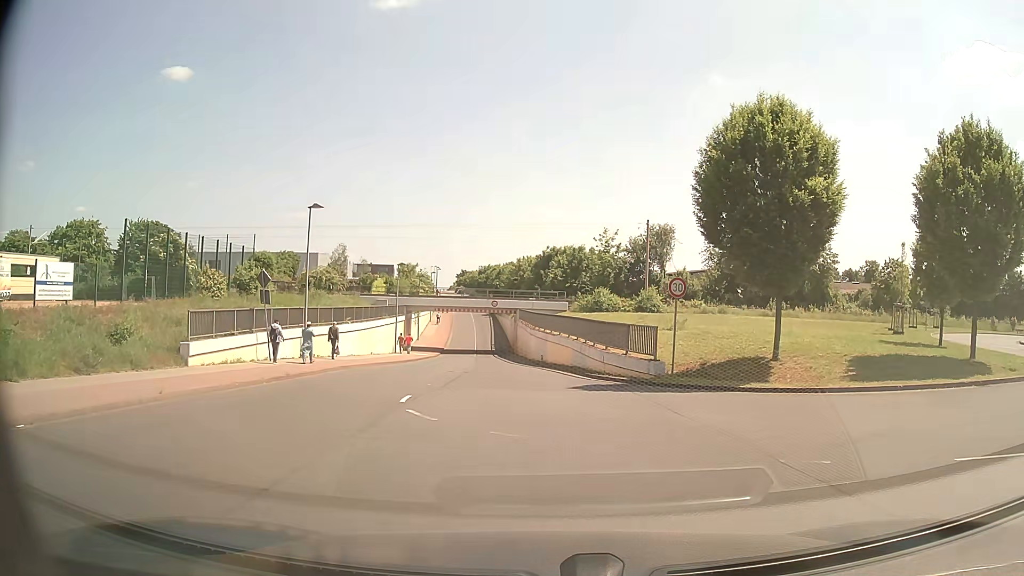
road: unclassified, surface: asphalt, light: Day
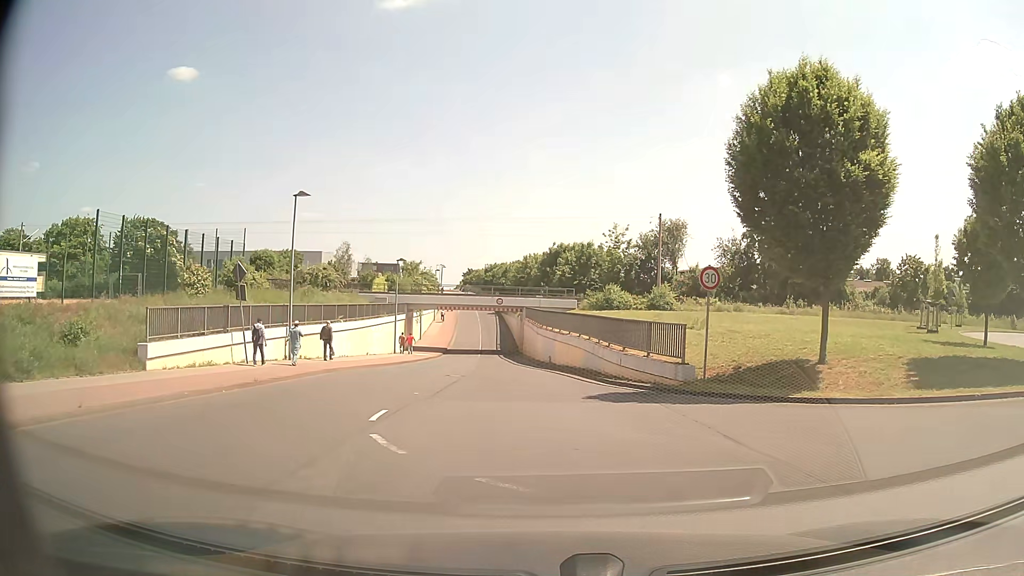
(0.0, +3.2) m; +1°
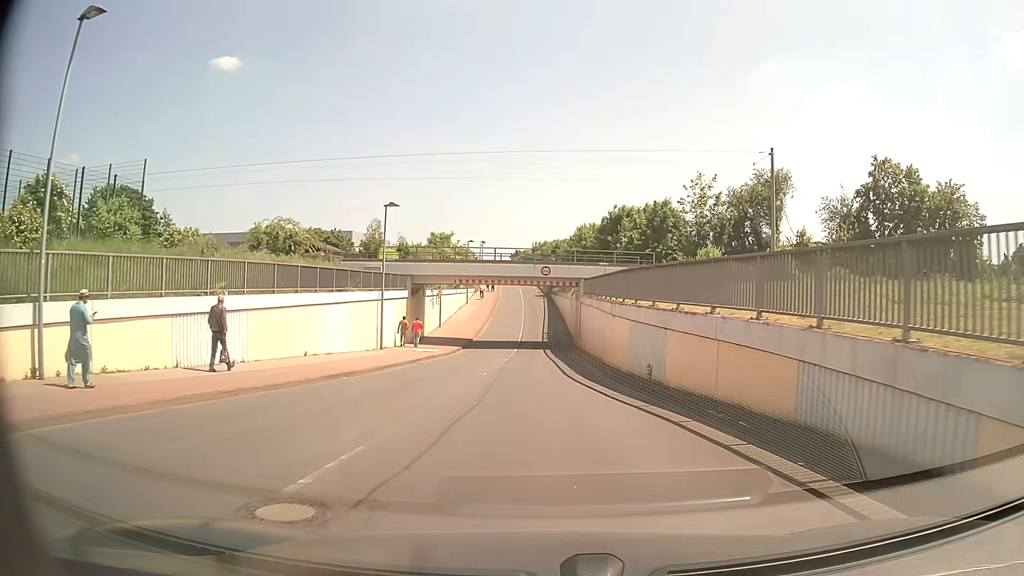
(-1.1, +19.7) m; -5°
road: tertiary
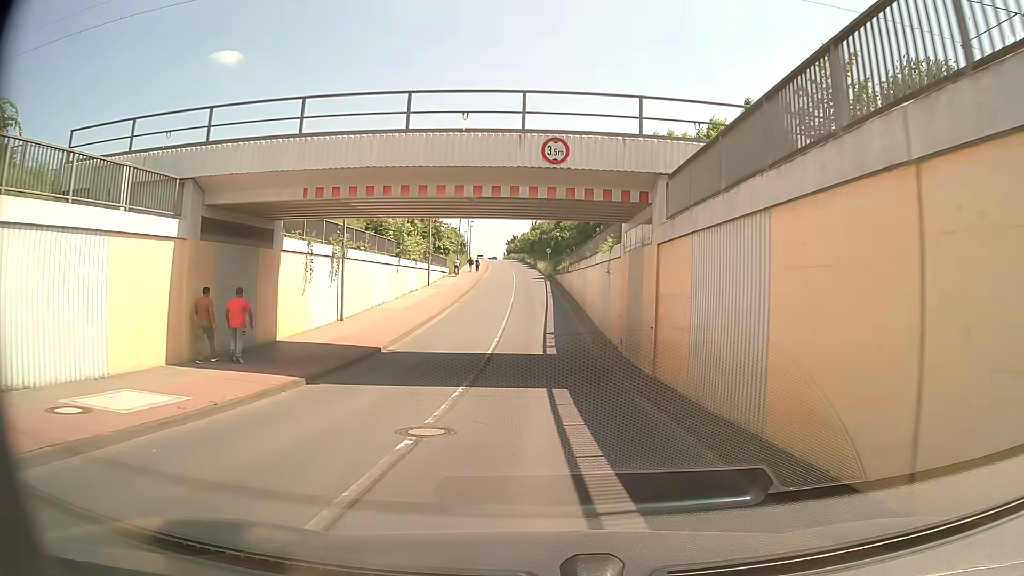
(0.0, +27.7) m; 0°
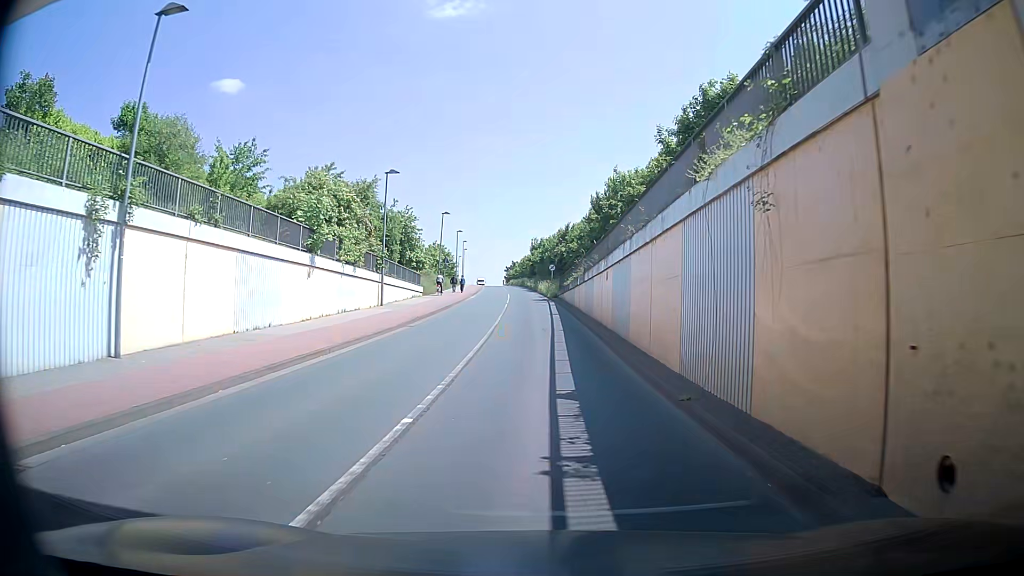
(0.0, +16.2) m; +1°
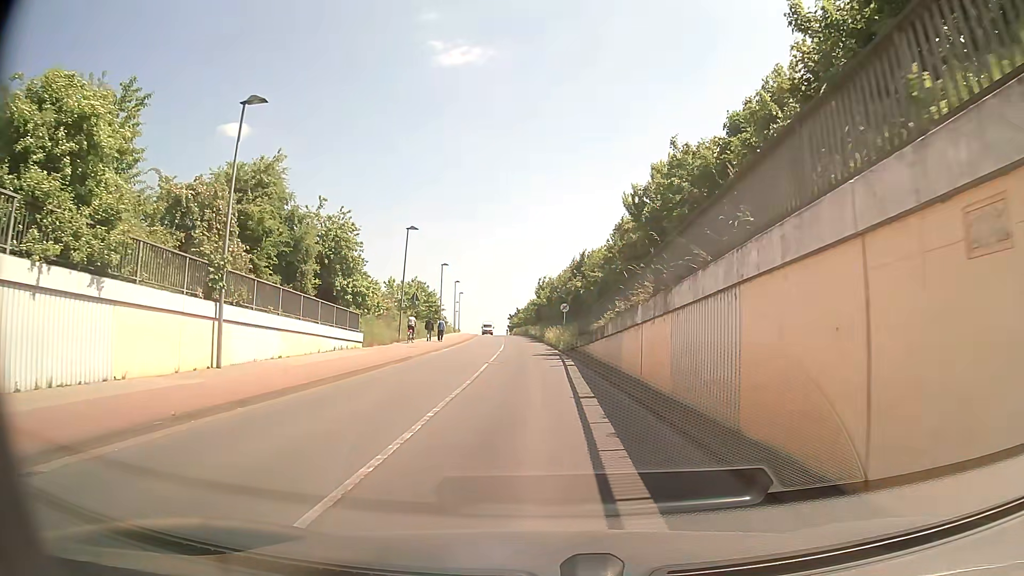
(-0.6, +20.1) m; -3°
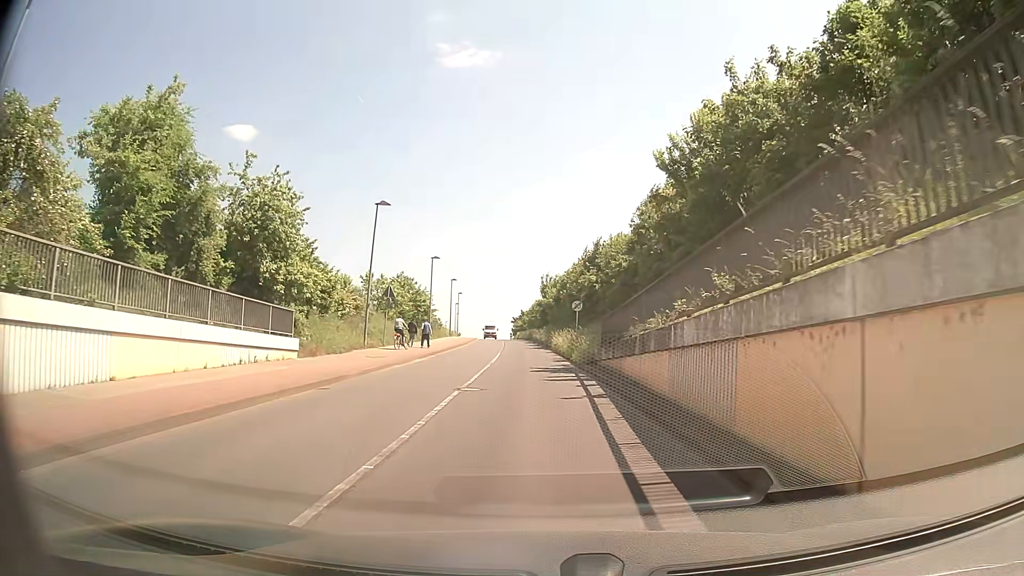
(0.0, +10.1) m; 0°
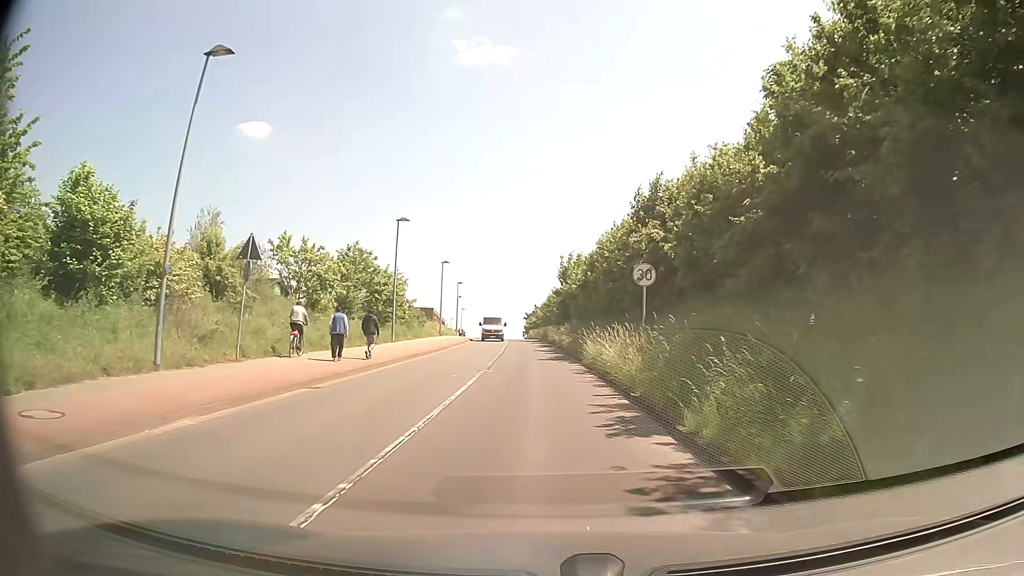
(-0.4, +20.8) m; -1°
(0, +10) (0, +20) (-1, +30) (-1, +40) (-1, +50) (-2, +60) (-2, +70) (-3, +80) (-4, +90) (-4, +100) m
